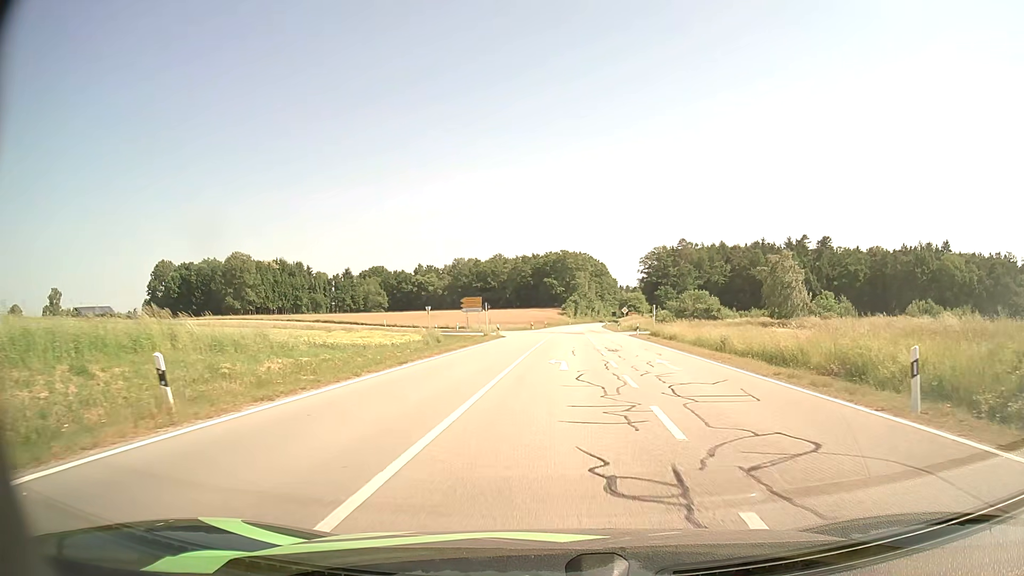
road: secondary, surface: asphalt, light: Day
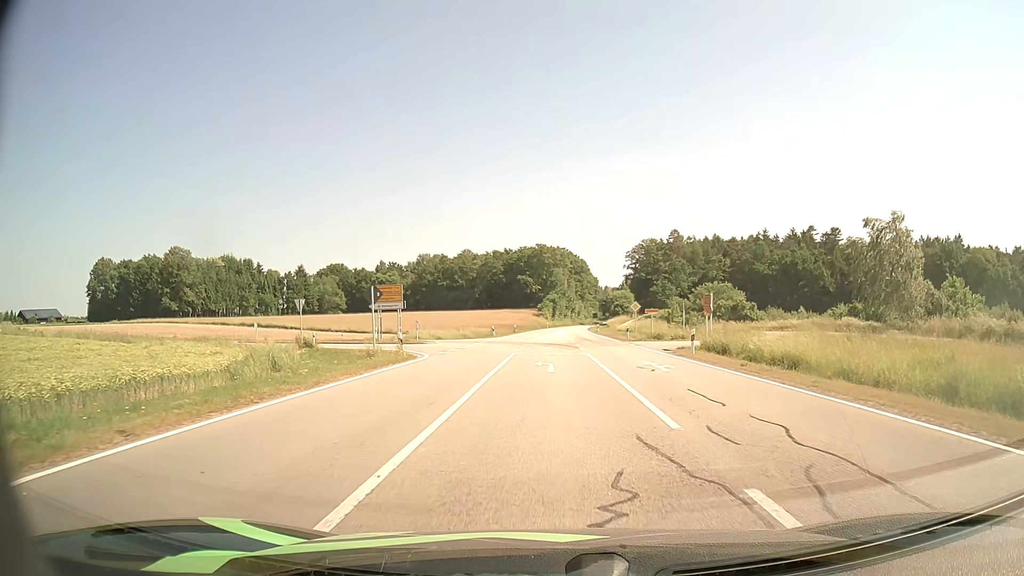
(+0.6, +28.4) m; +2°
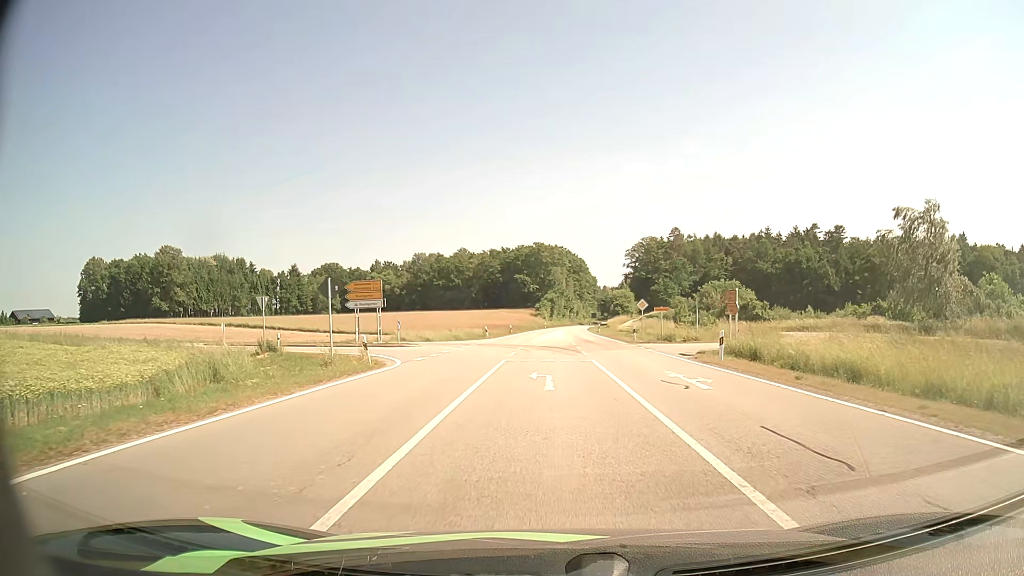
(0.0, +4.7) m; 0°
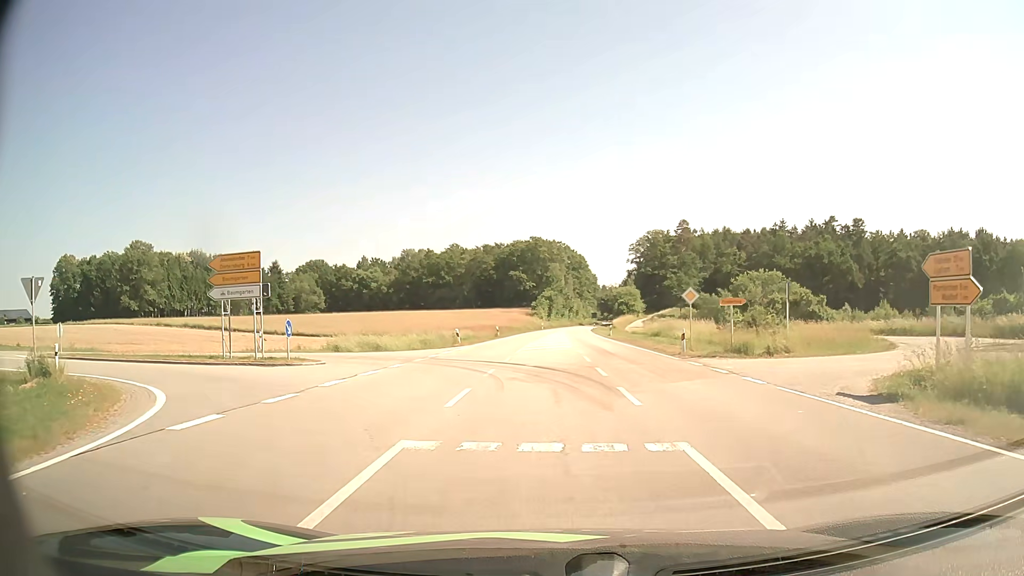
(0.0, +16.1) m; 0°
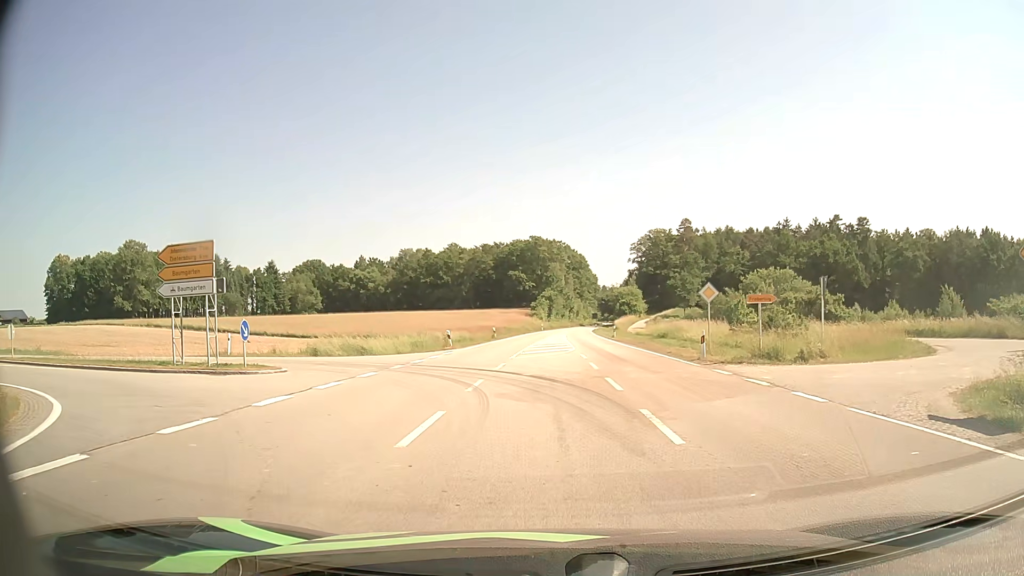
(0.0, +3.4) m; 0°
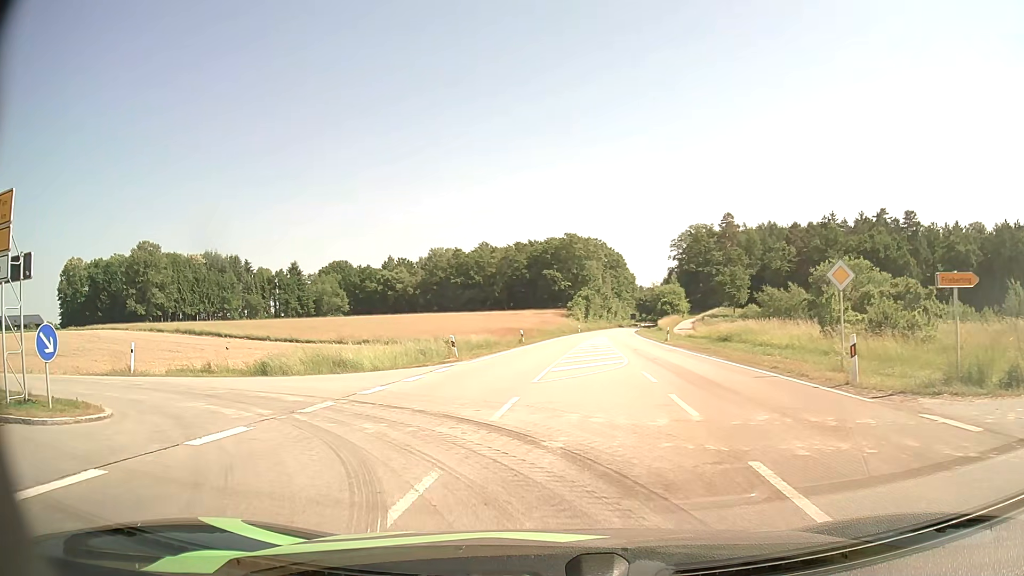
(-0.1, +9.8) m; -3°
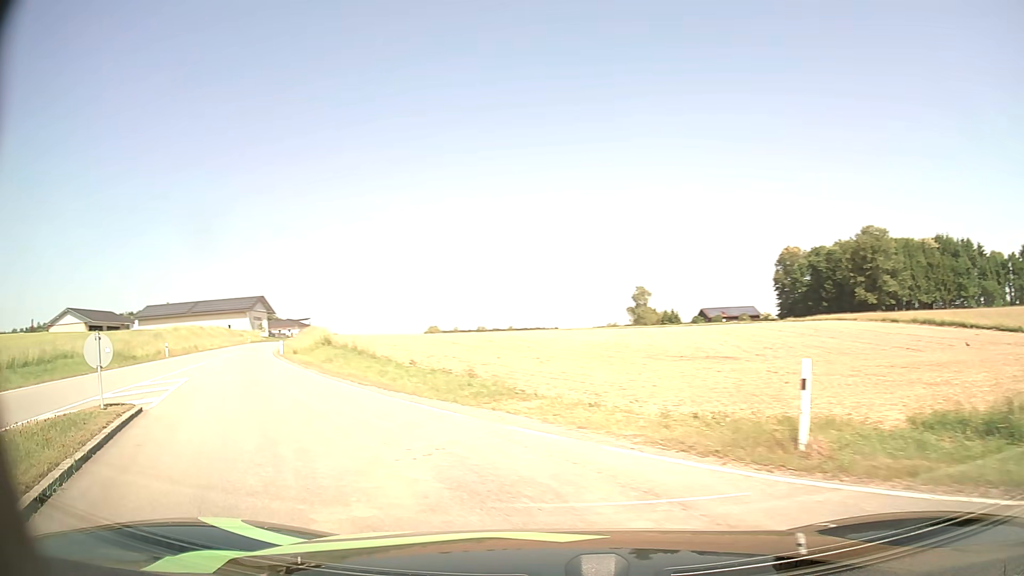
(-6.2, +13.1) m; -62°
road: unclassified
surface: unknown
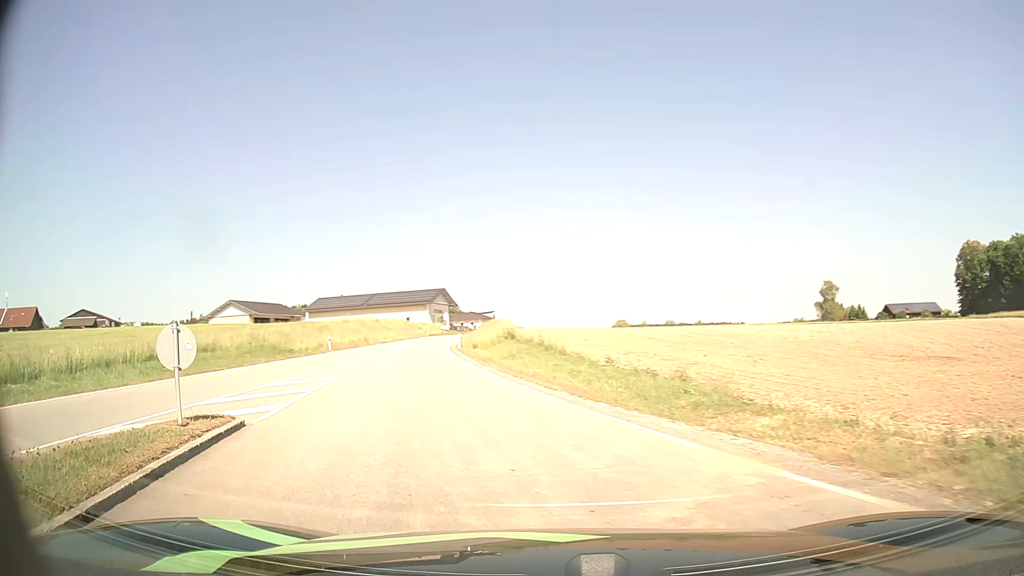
(-0.5, +3.4) m; -17°
(-1, +10) (-4, +20) (-6, +29) (-8, +39) (-9, +49) (-11, +59) (-12, +69) (-12, +79) (-13, +89) (-13, +99) m
